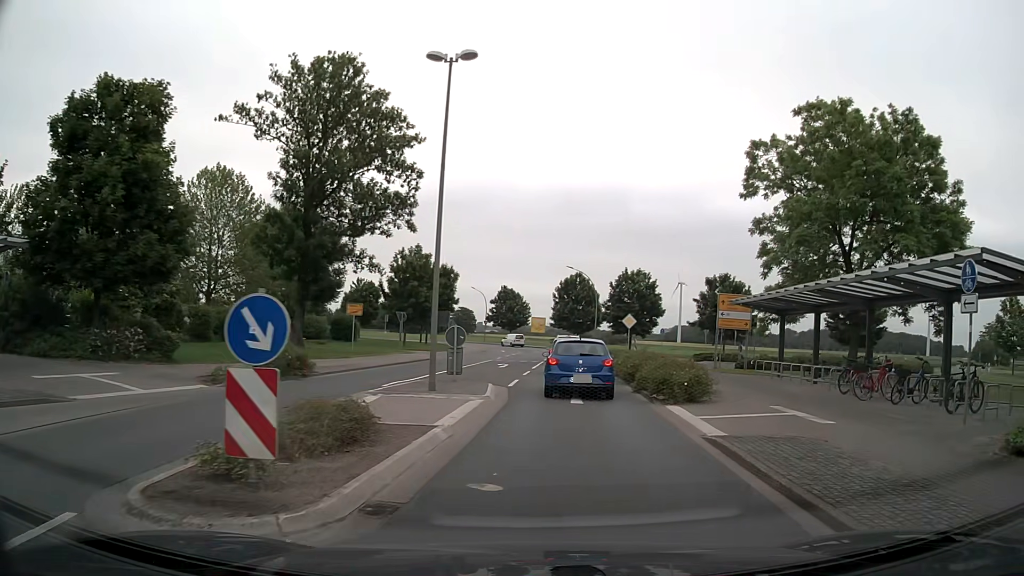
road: secondary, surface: asphalt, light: Day
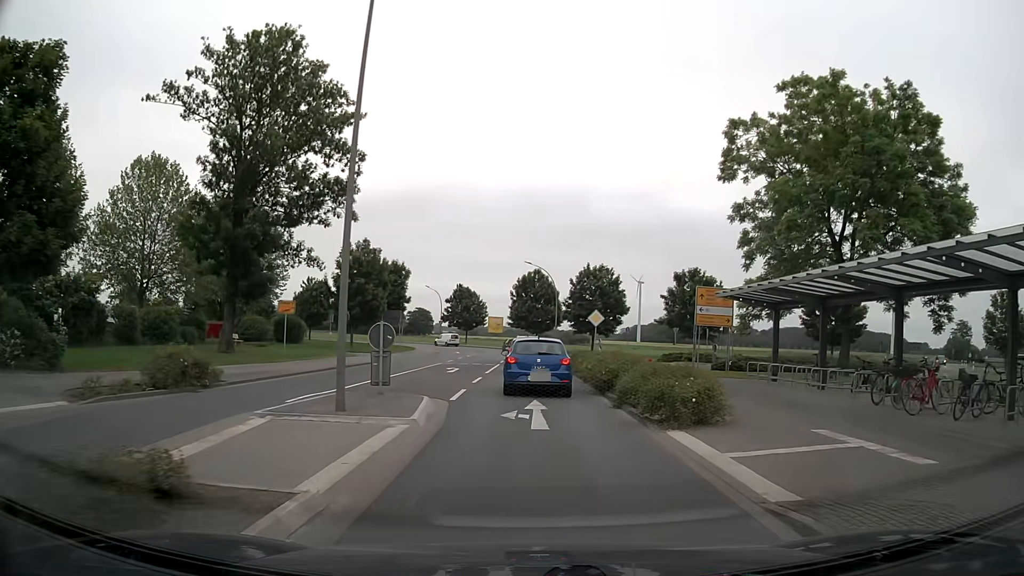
(+0.2, +4.4) m; +4°
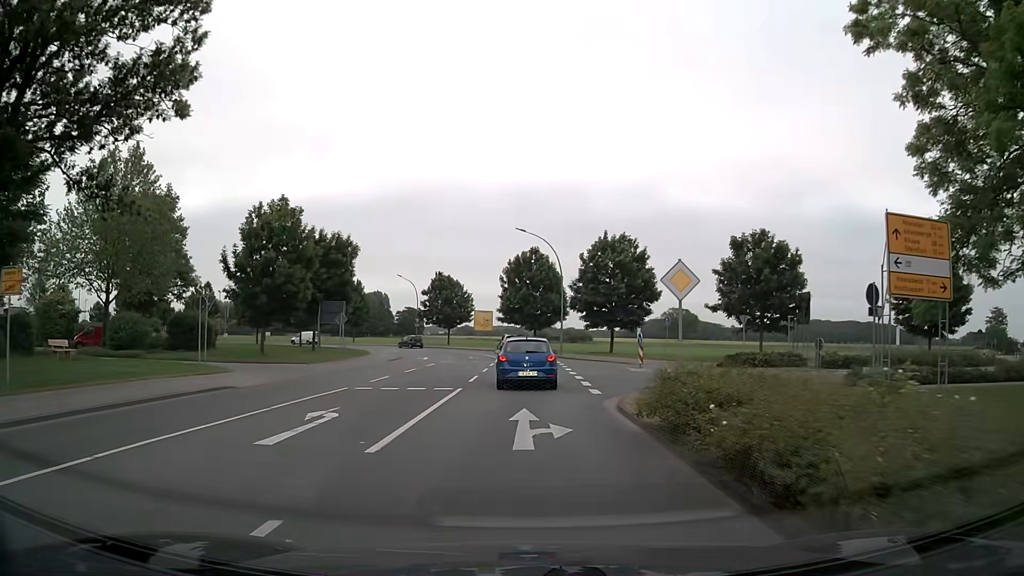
(+0.1, +19.9) m; 0°
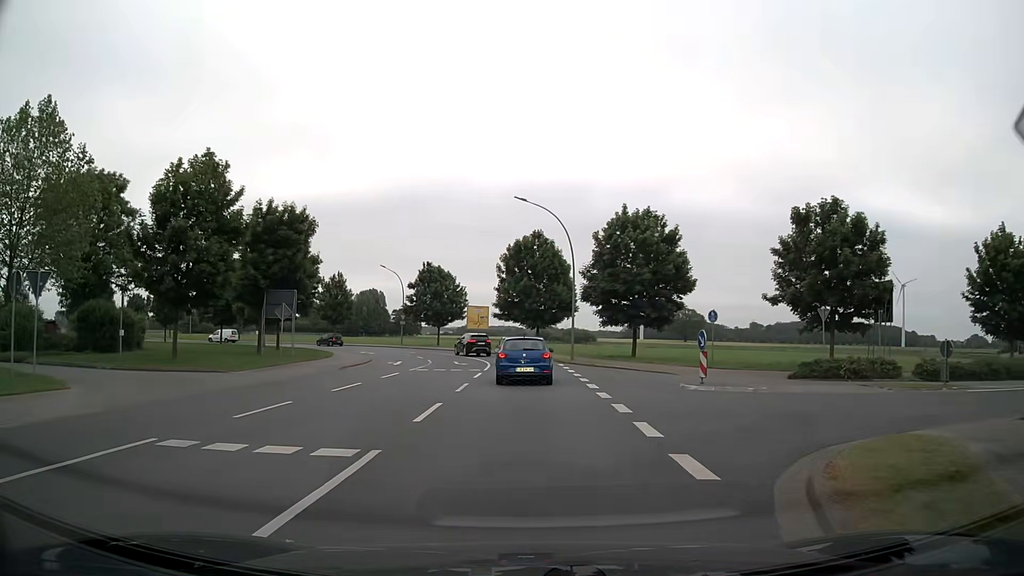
(0.0, +10.8) m; 0°
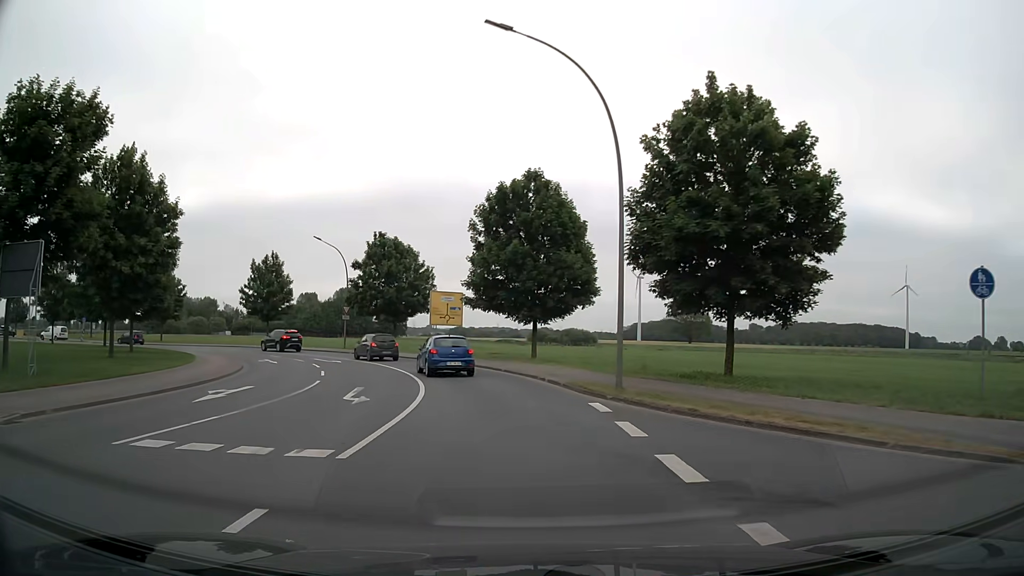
(+0.2, +21.8) m; 0°
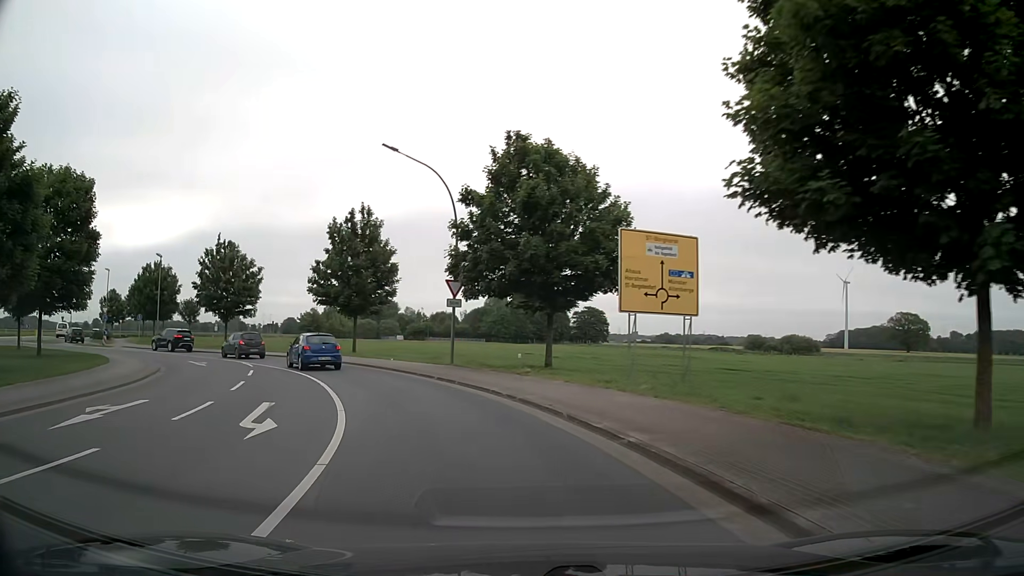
(-3.0, +27.8) m; -17°
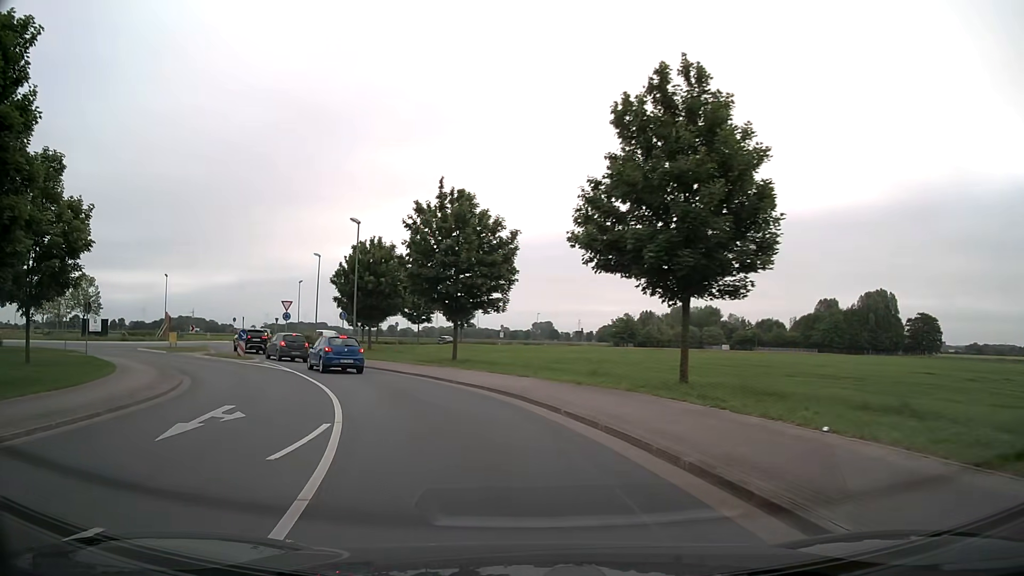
(-5.6, +23.0) m; -28°
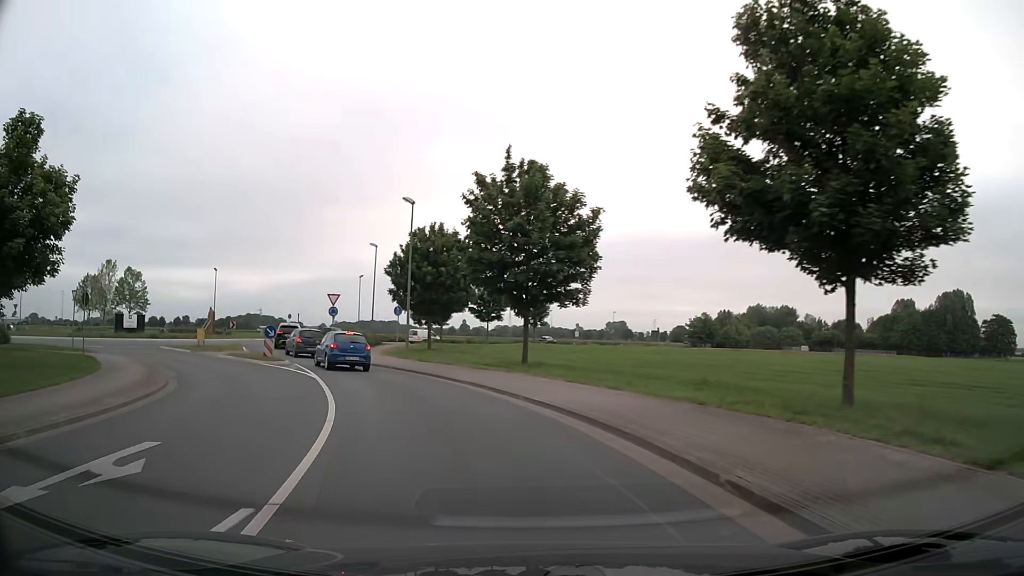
(-0.2, +5.8) m; -5°
(-1, +10) (-4, +20) (-8, +28) (-13, +37) (-17, +47) (-18, +56) (-18, +66) (-15, +76) (-10, +85) (-5, +94) m
